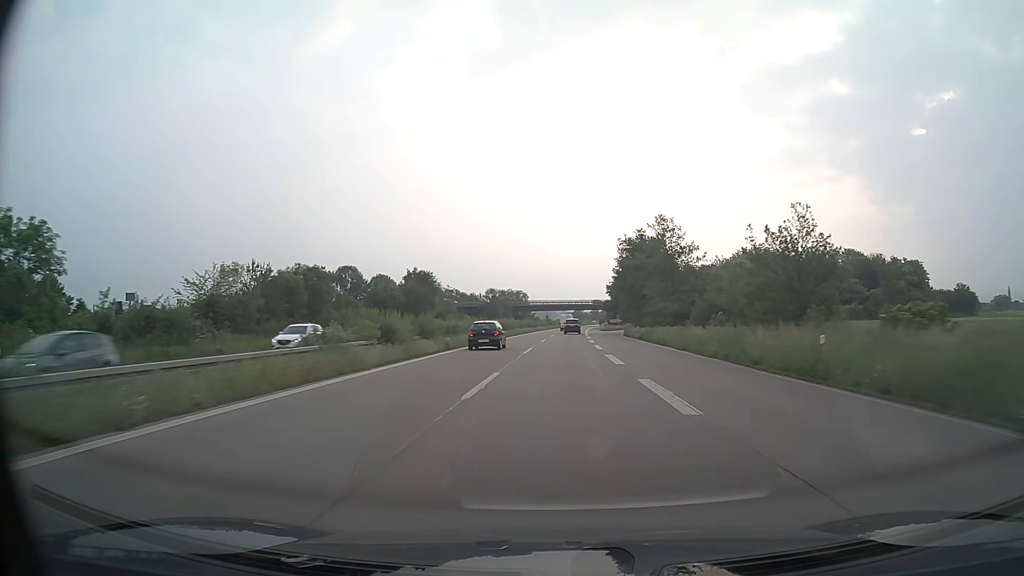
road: trunk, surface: asphalt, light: Day
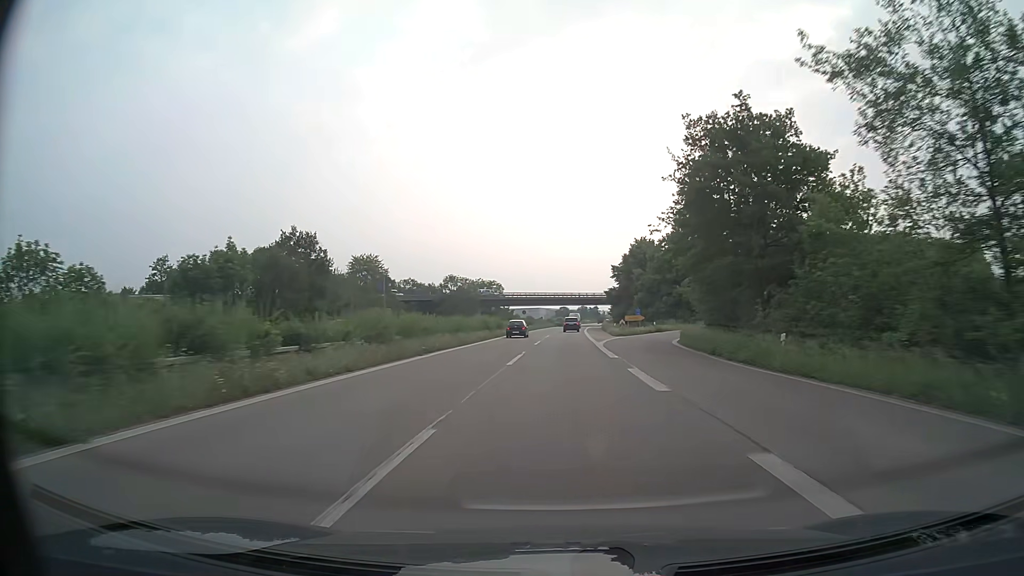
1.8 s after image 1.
(+0.5, +45.3) m; +1°
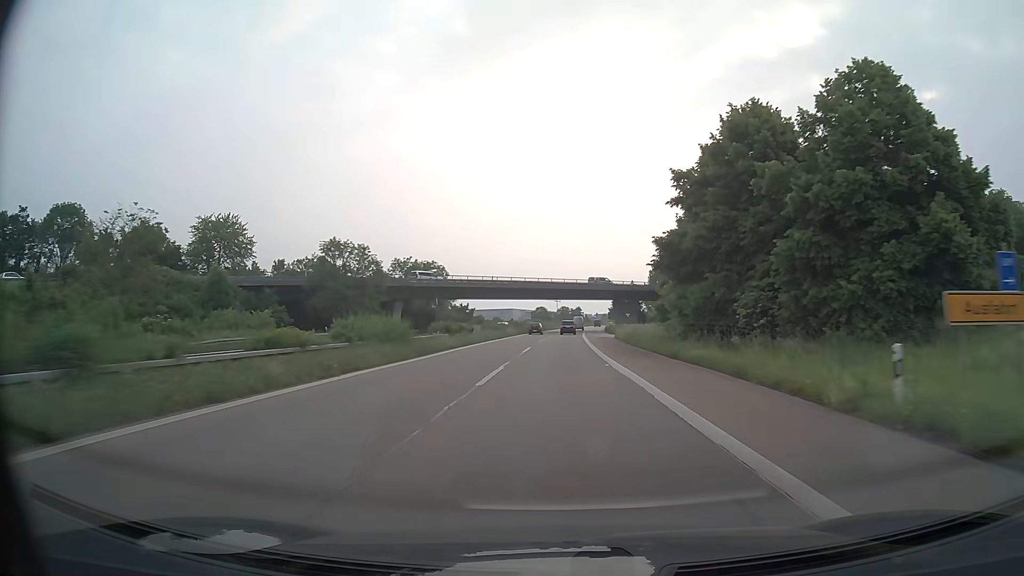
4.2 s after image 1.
(+1.0, +60.6) m; +2°
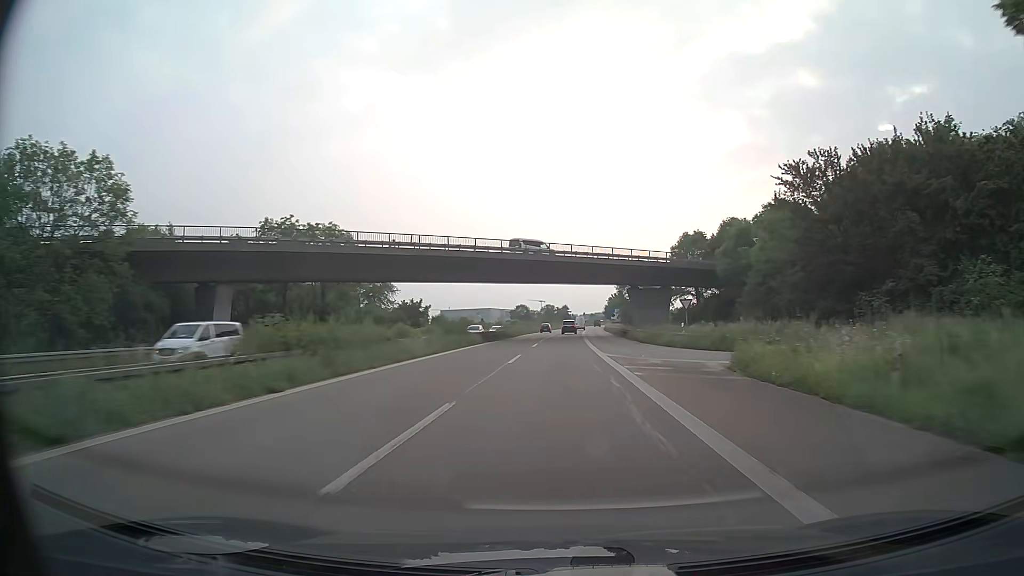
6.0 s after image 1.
(+0.4, +45.4) m; +1°
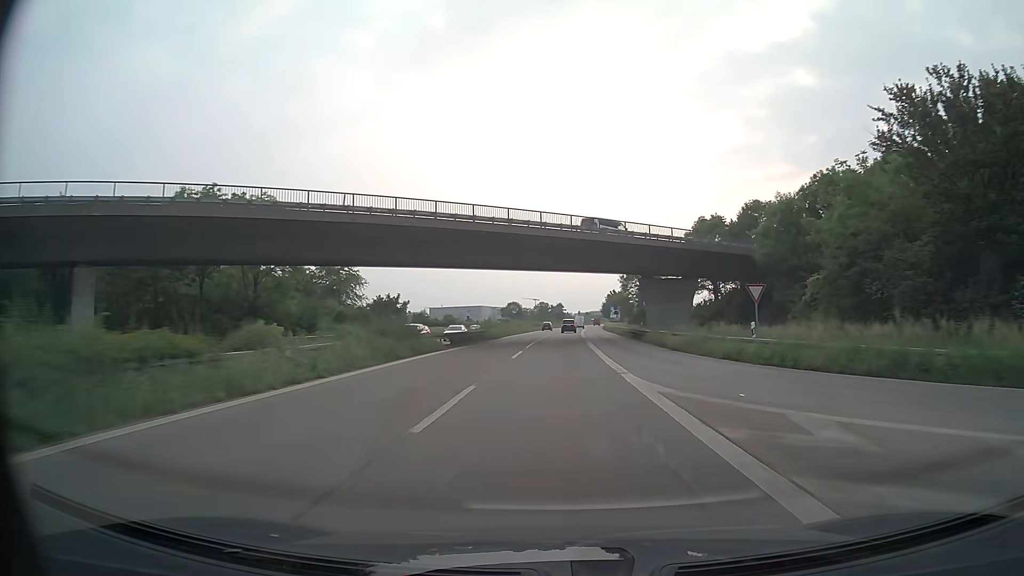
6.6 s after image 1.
(0.0, +15.1) m; 0°
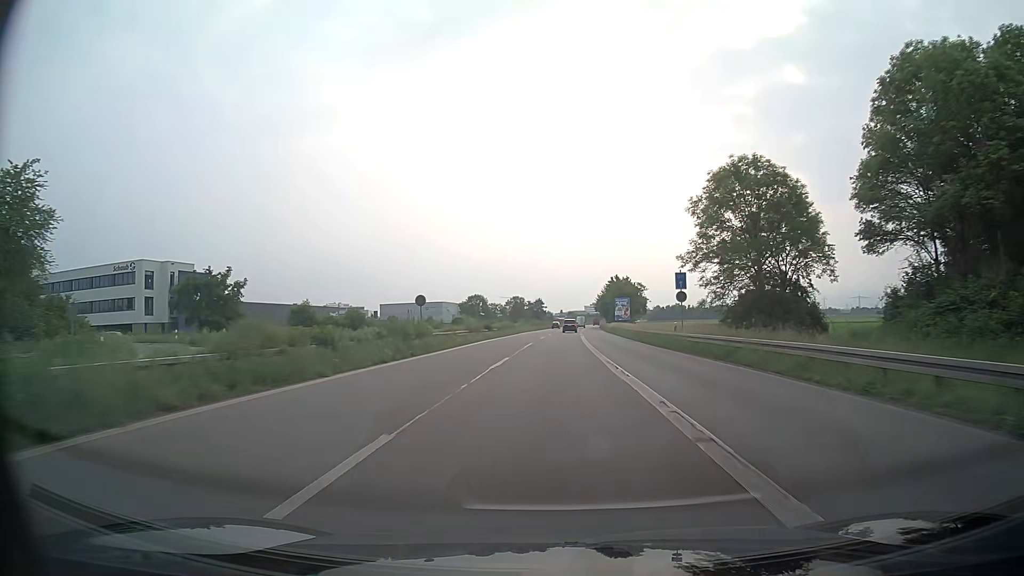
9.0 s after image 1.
(+0.9, +60.4) m; +2°
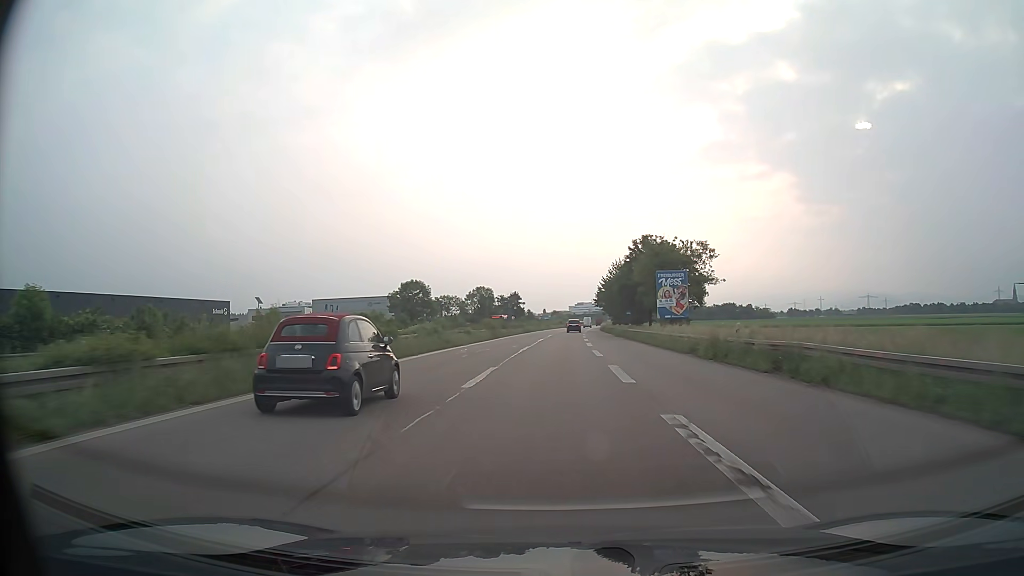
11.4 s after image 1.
(+1.0, +60.5) m; +2°
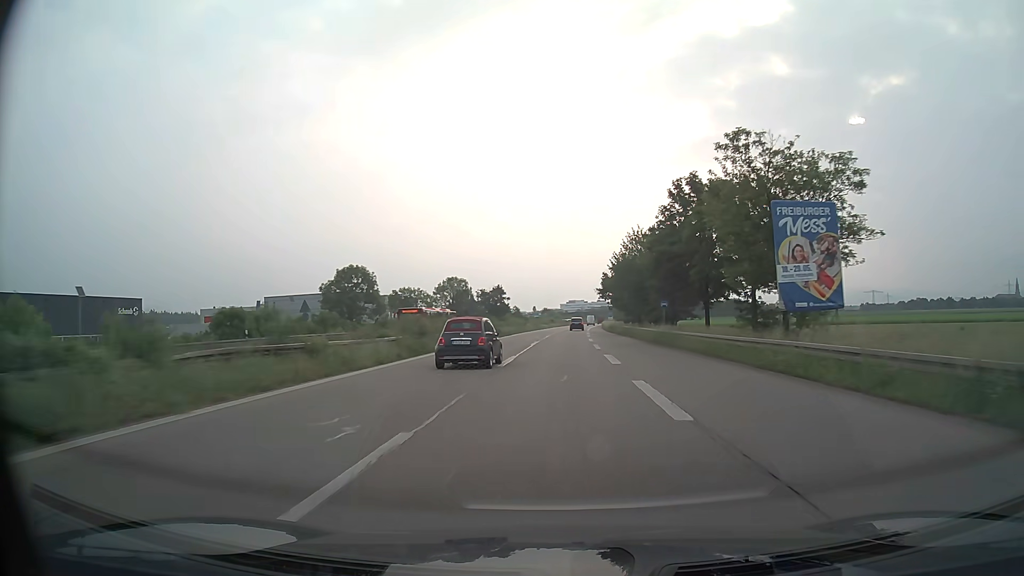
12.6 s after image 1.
(+0.2, +30.4) m; +1°
(0, +10) (0, +20) (0, +30) (0, +40) (+1, +50) (+1, +60) (+2, +70) (+2, +80) (+2, +90) (+3, +100) m
